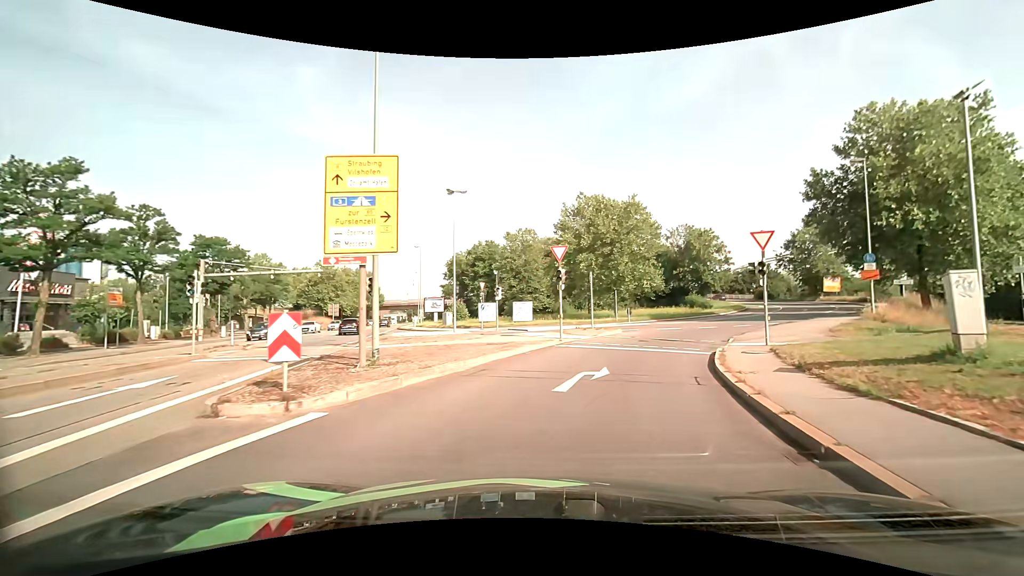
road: primary_link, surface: asphalt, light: Day
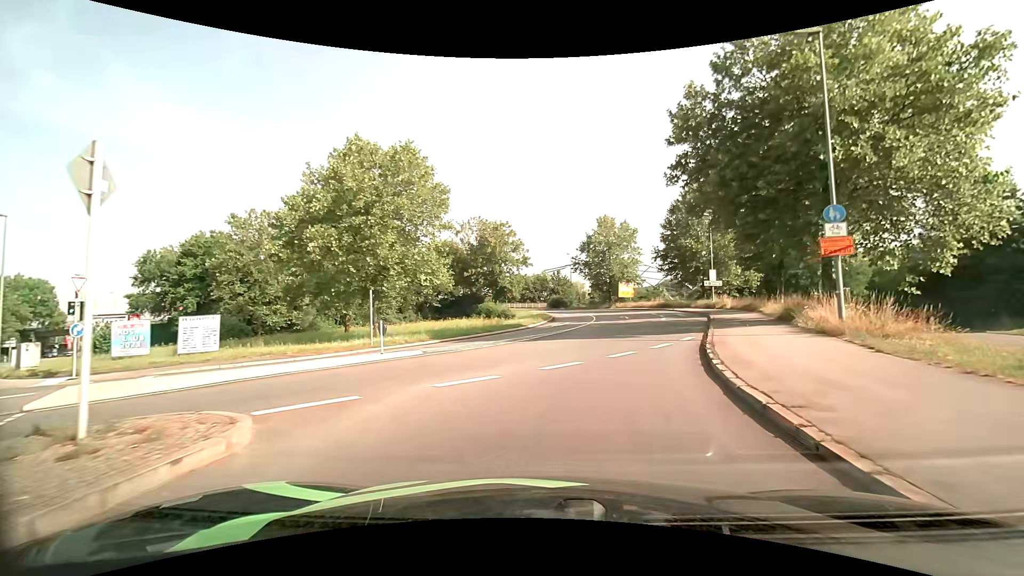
(+4.5, +21.0) m; +24°
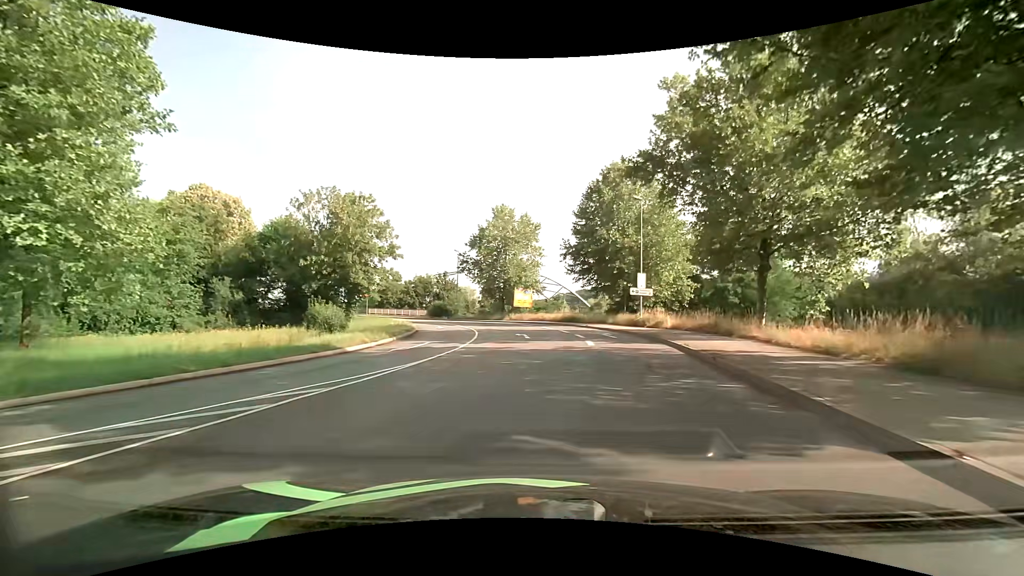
(+2.3, +17.7) m; +12°
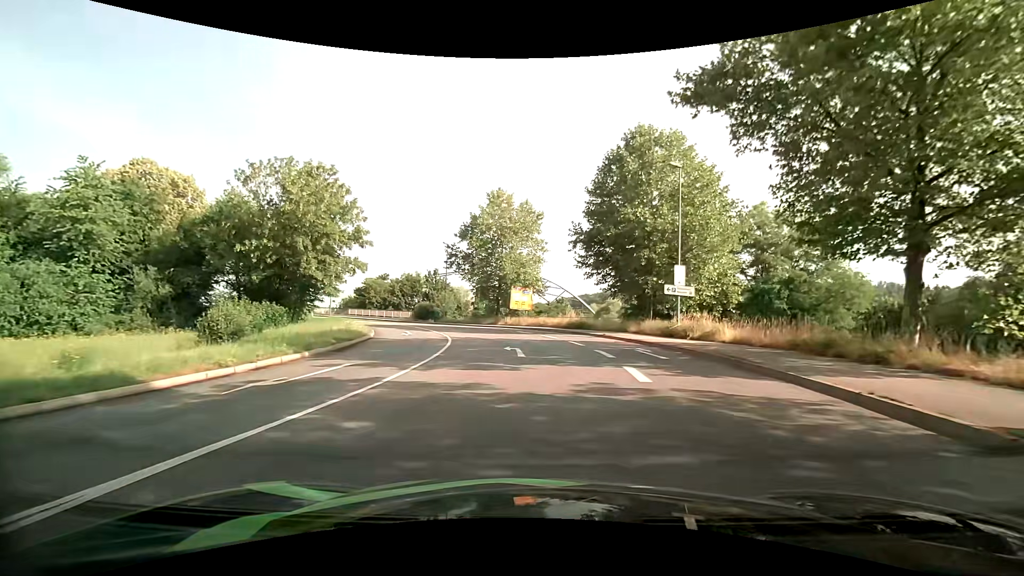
(0.0, +10.3) m; +1°
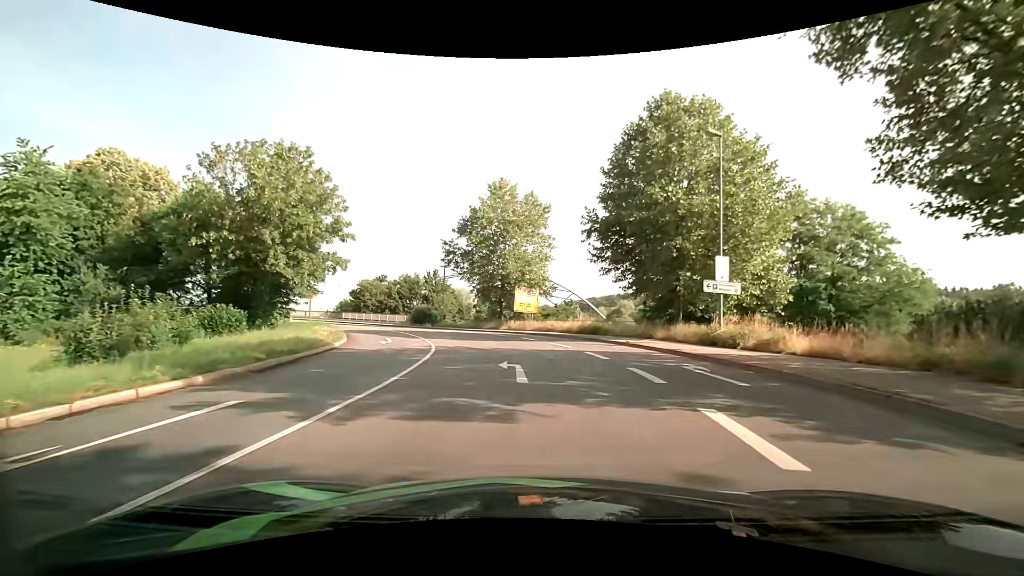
(-0.1, +5.6) m; -1°
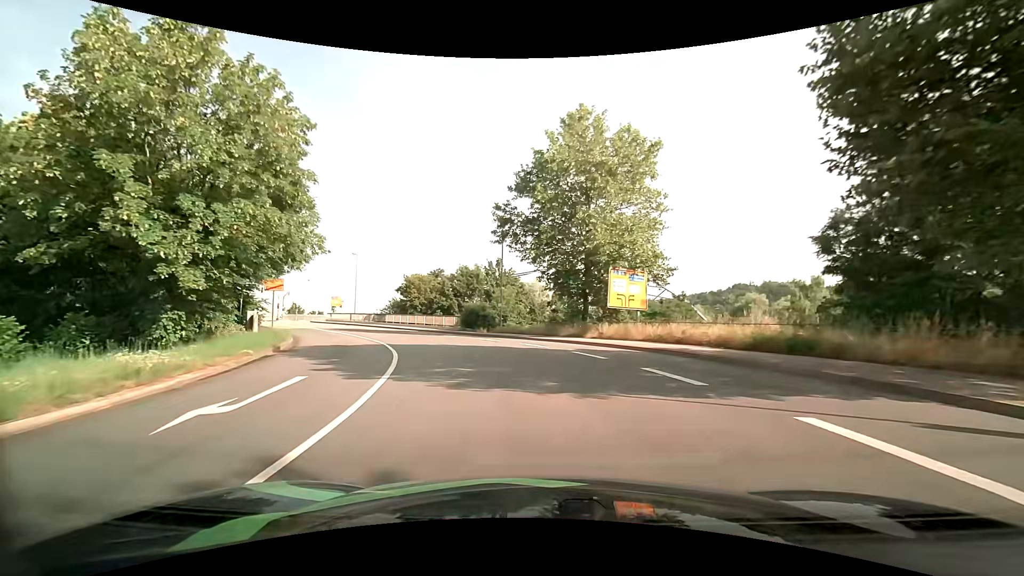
(-1.2, +18.0) m; -9°
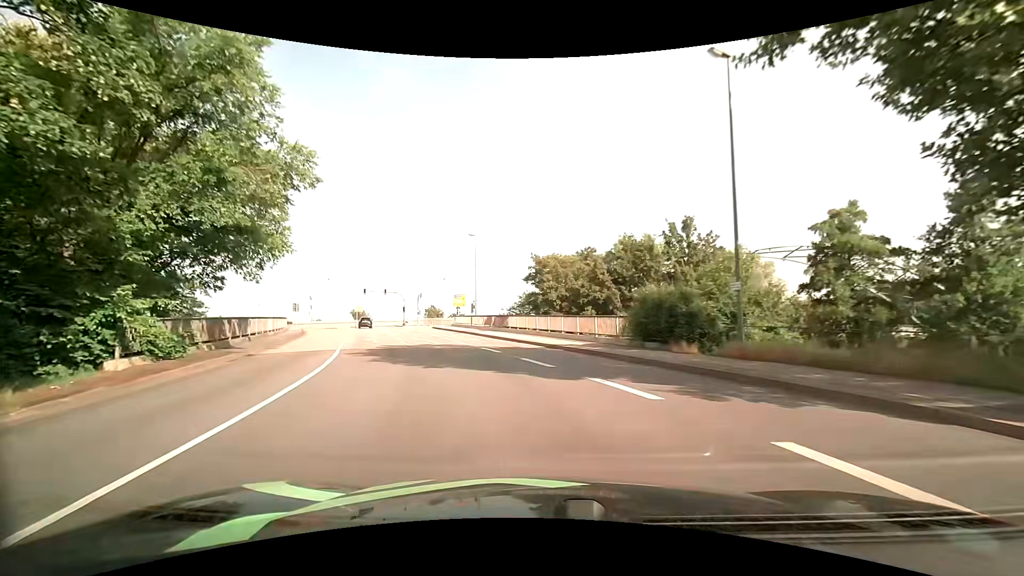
(-3.6, +23.1) m; -18°
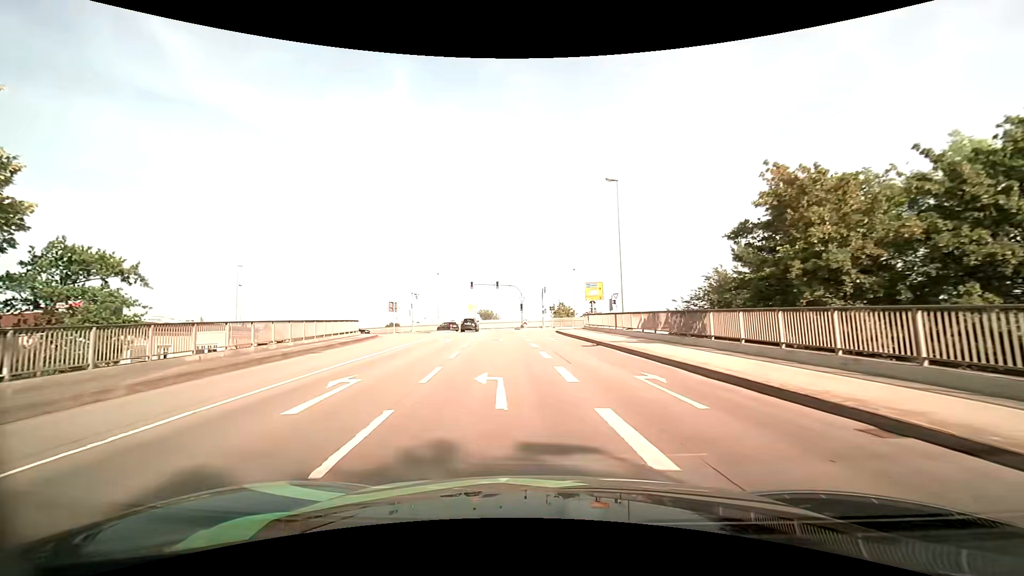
(-3.1, +20.8) m; -16°
(0, +10) (-1, +20) (-2, +30) (-3, +40) (-4, +50) (-5, +60) (-6, +70) (-10, +79) (-19, +82) (-29, +83) m
